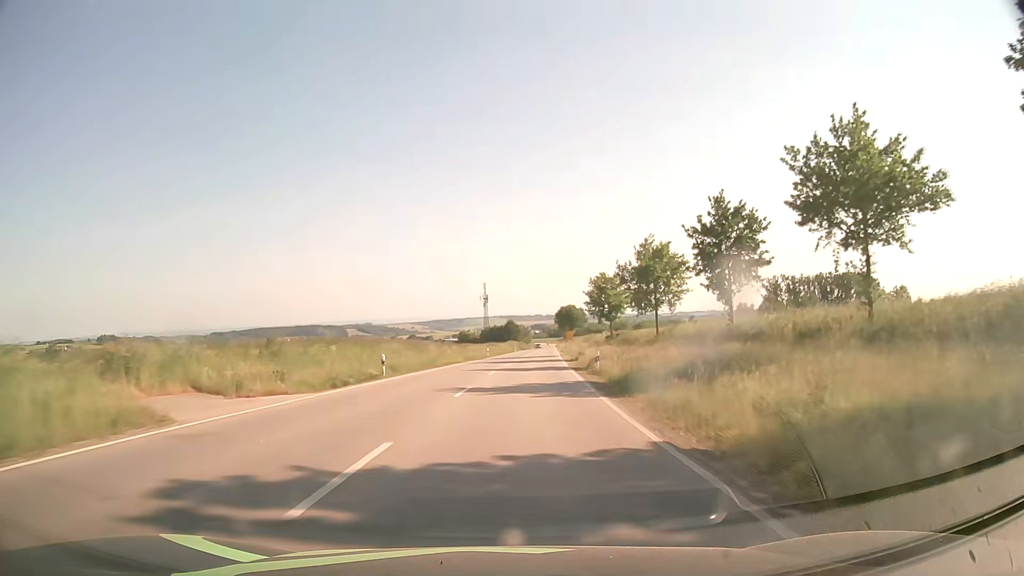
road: secondary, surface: asphalt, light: Day
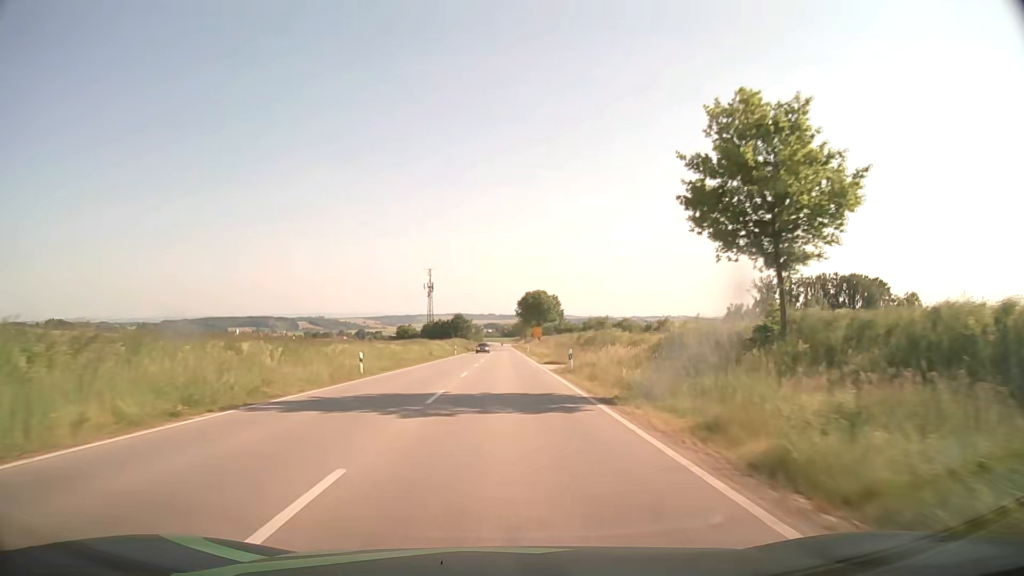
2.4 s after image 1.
(+2.2, +50.0) m; +4°
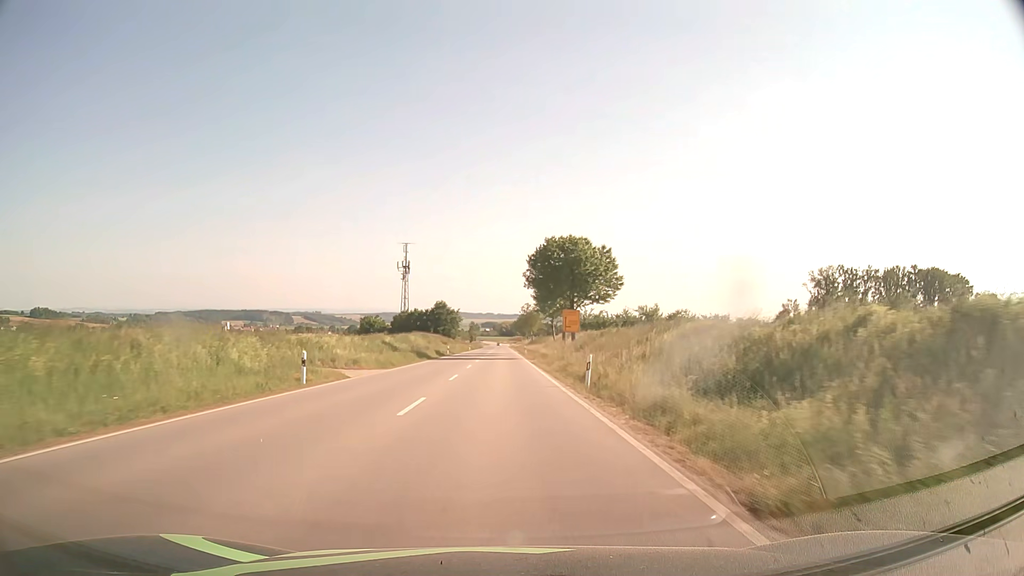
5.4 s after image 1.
(0.0, +62.6) m; 0°
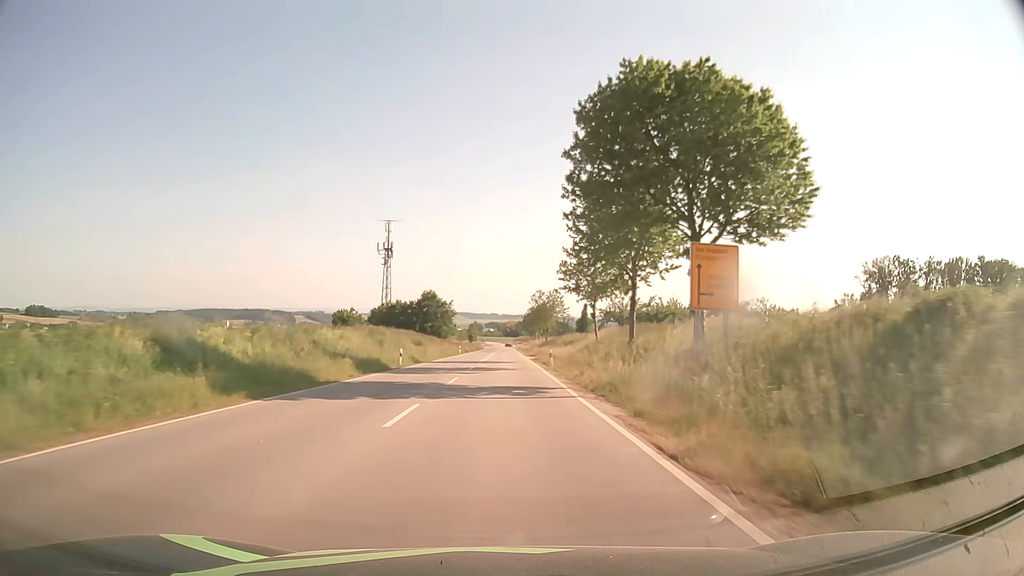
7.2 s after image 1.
(-0.1, +37.6) m; 0°
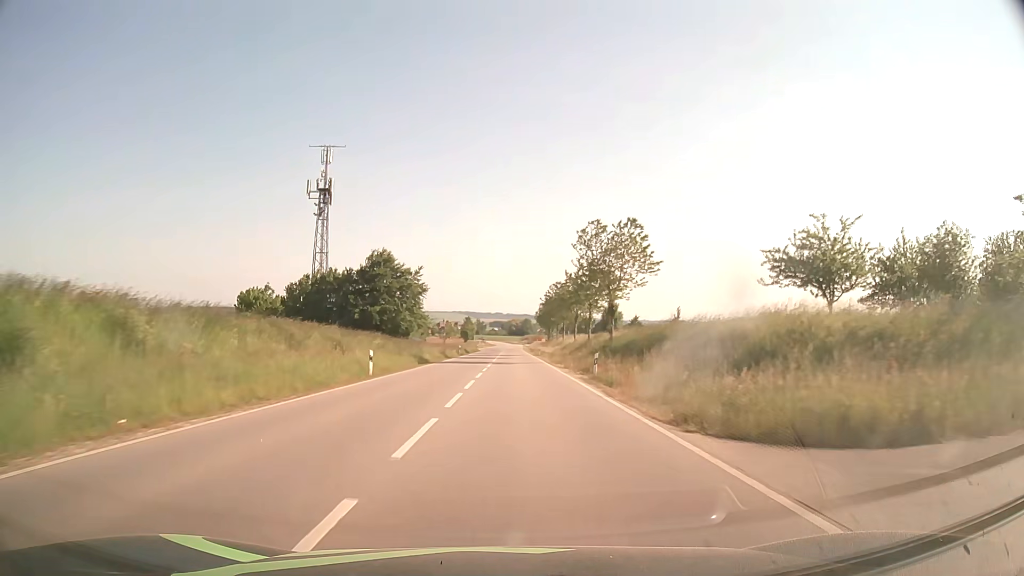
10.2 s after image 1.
(-0.4, +62.8) m; 0°
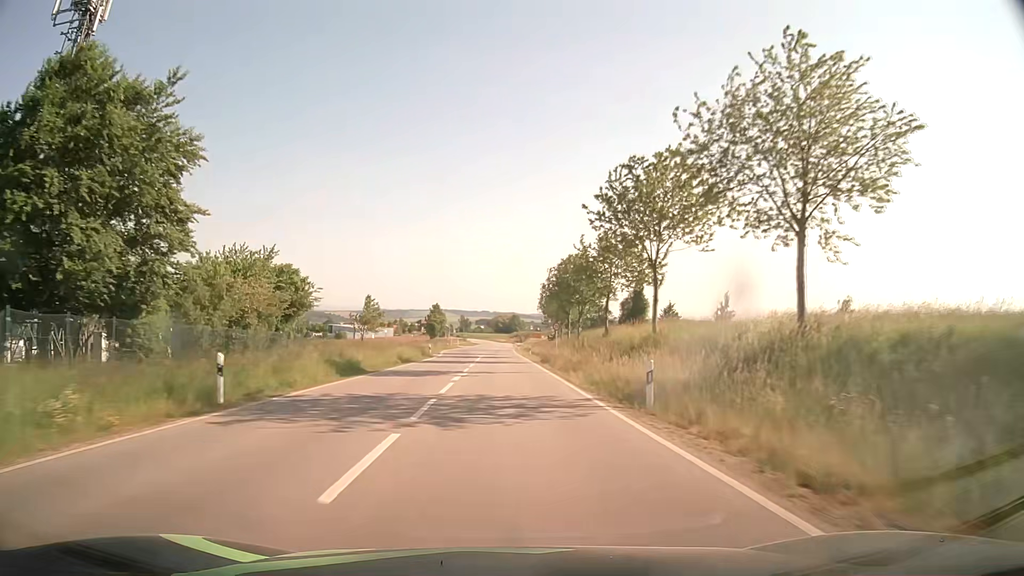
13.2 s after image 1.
(+0.6, +62.6) m; +1°
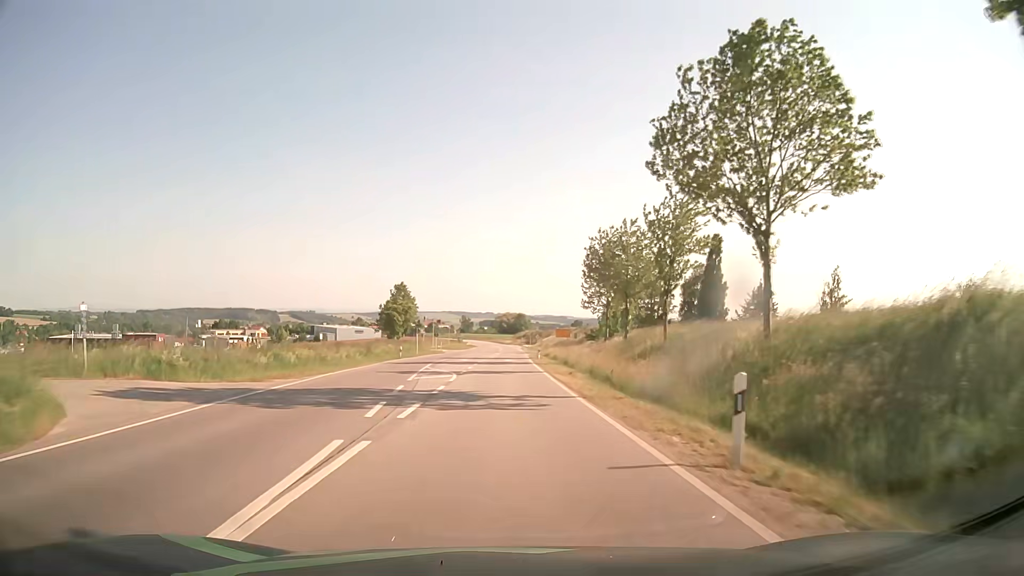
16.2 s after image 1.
(-0.2, +56.1) m; -1°
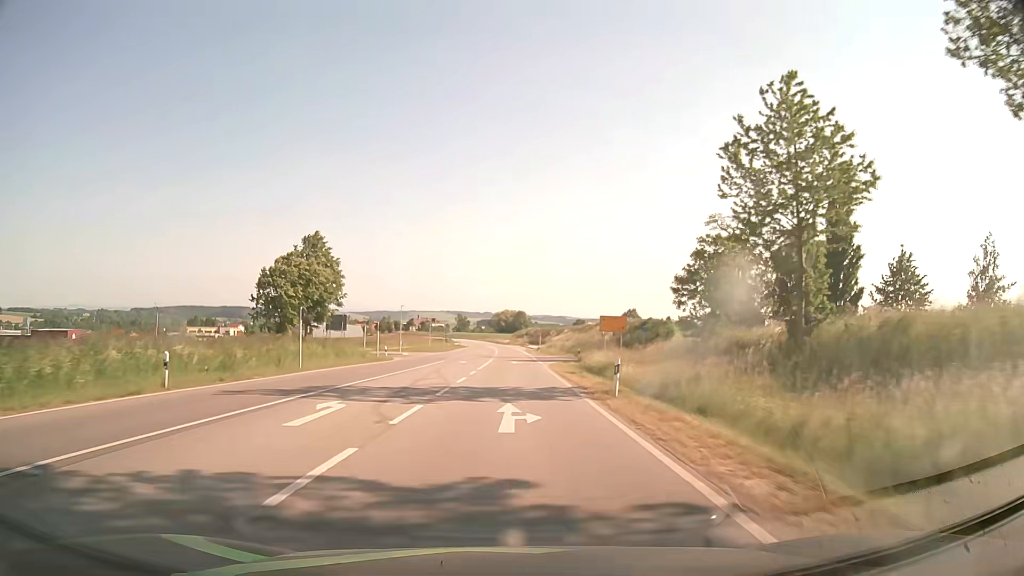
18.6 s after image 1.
(+0.2, +42.8) m; 0°
(0, +10) (0, +20) (0, +30) (0, +40) (0, +50) (0, +60) (0, +70) (0, +80) (0, +90) (0, +100) m
